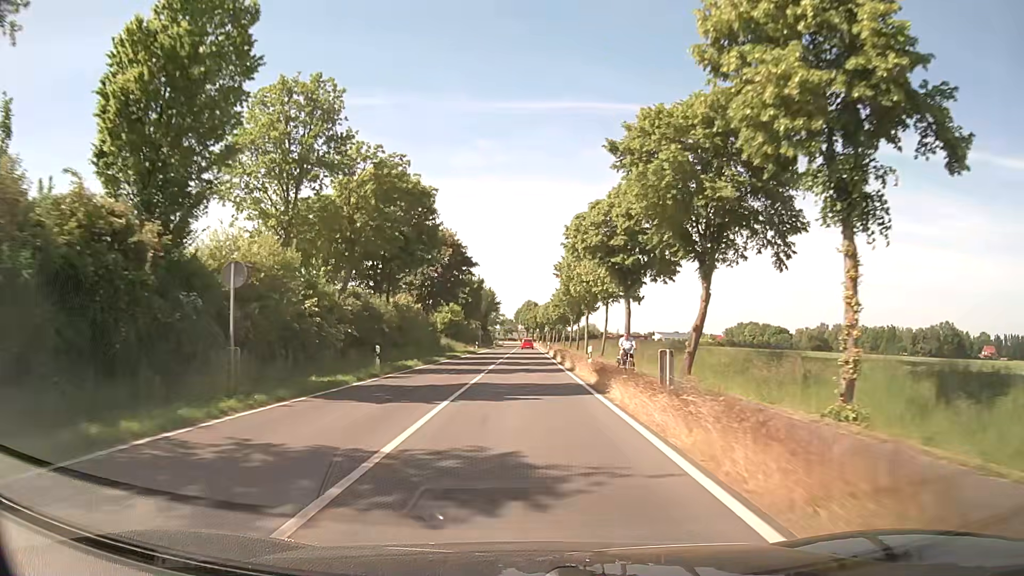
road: secondary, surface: asphalt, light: Day
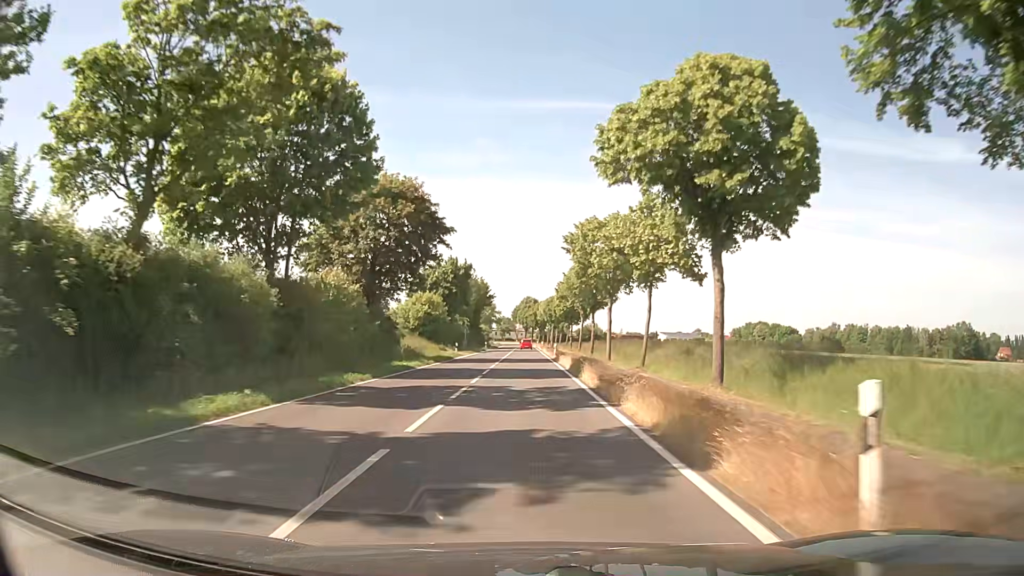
(0.0, +20.9) m; 0°
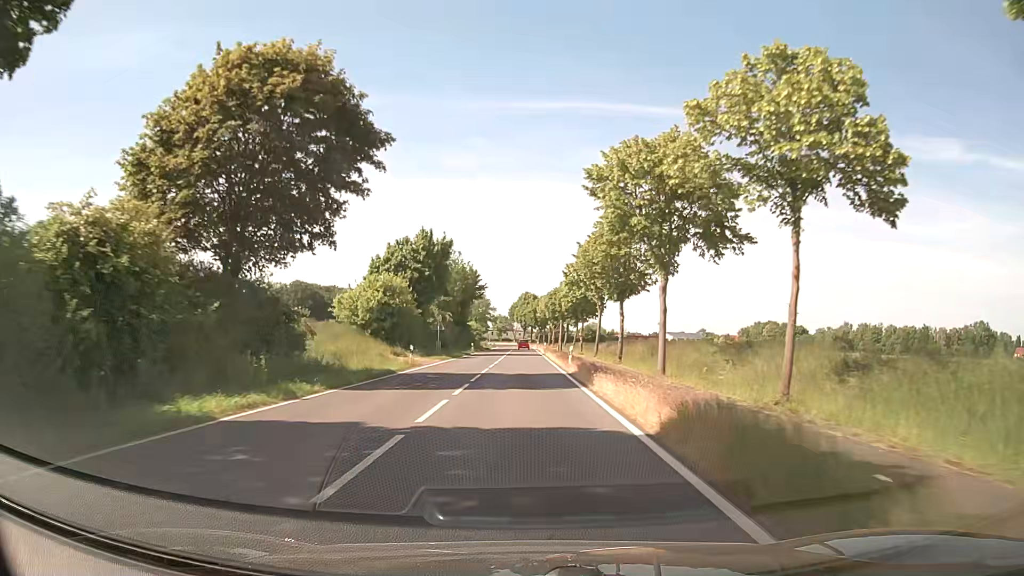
(0.0, +21.1) m; 0°
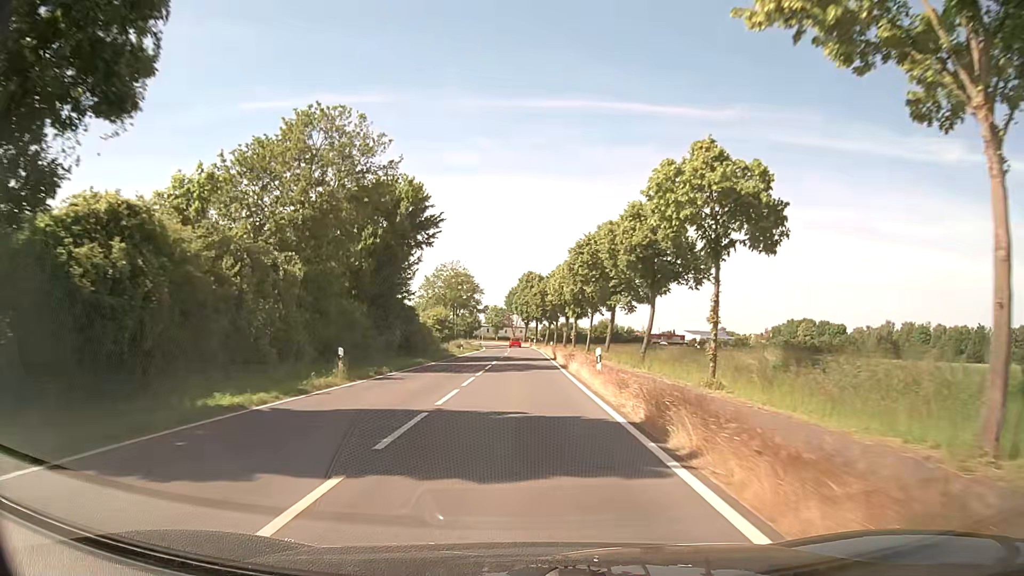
(+0.2, +53.2) m; 0°
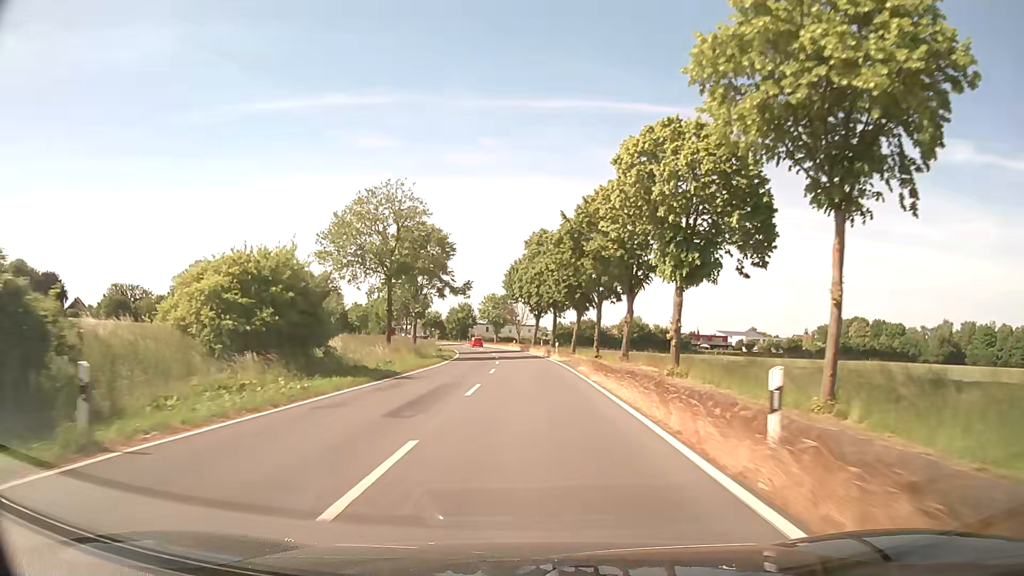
(-0.5, +53.6) m; -1°
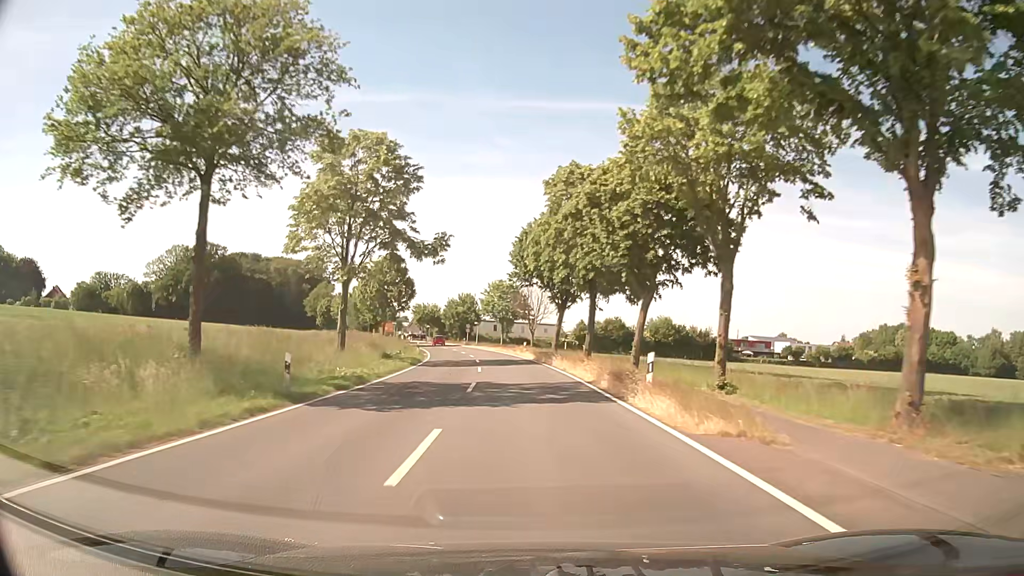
(-0.4, +32.3) m; -1°
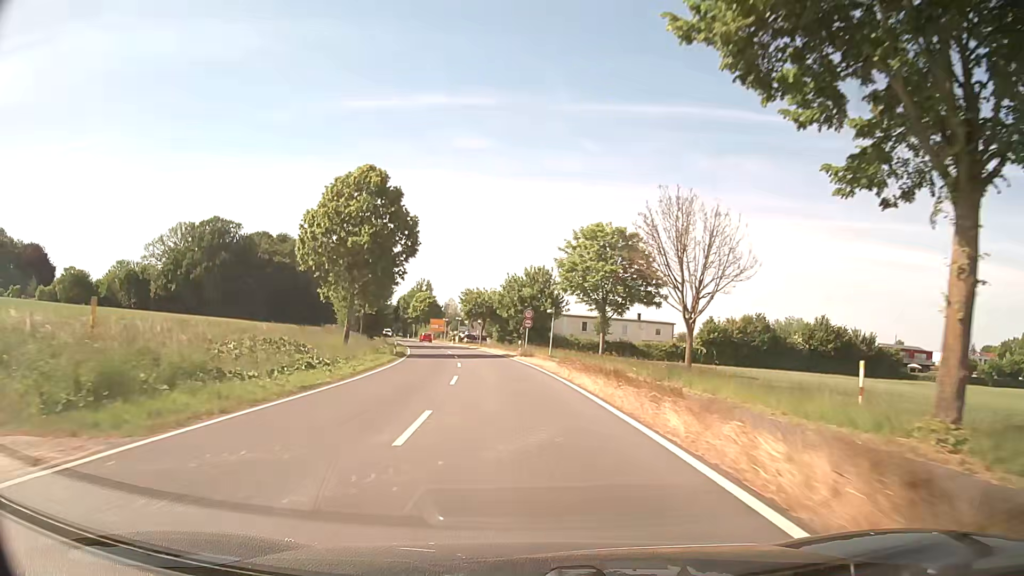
(-2.6, +53.7) m; -7°
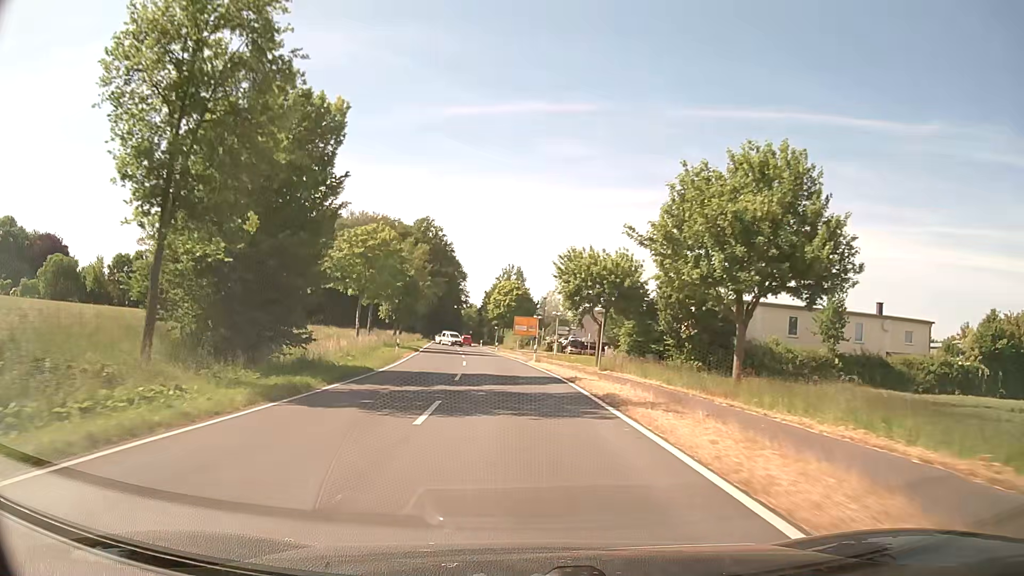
(-4.3, +53.6) m; -9°
(0, +10) (-1, +20) (-1, +30) (-2, +40) (-3, +50) (-4, +60) (-5, +70) (-6, +80) (-7, +90) (-9, +100) m
